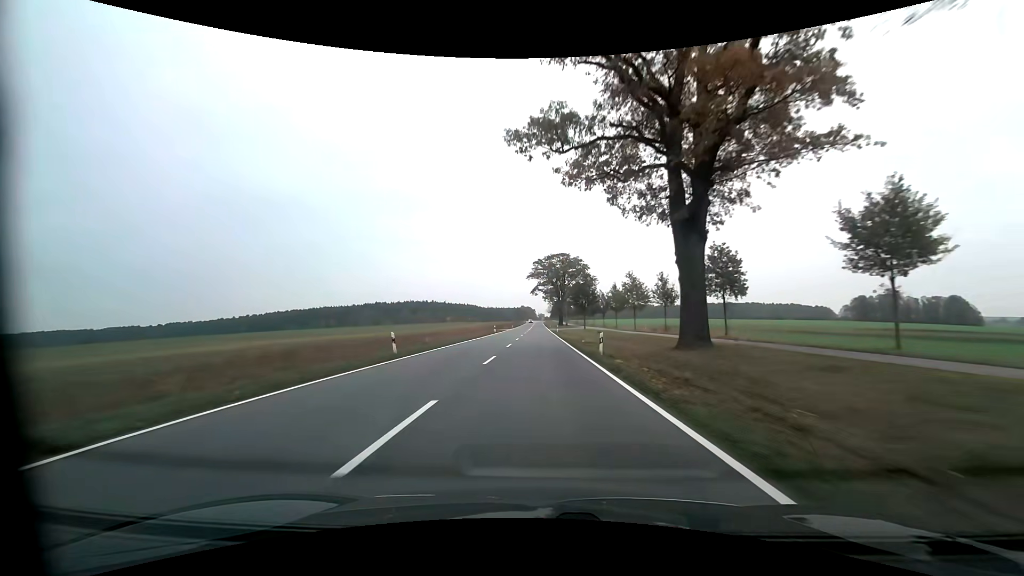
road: primary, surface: asphalt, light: Day
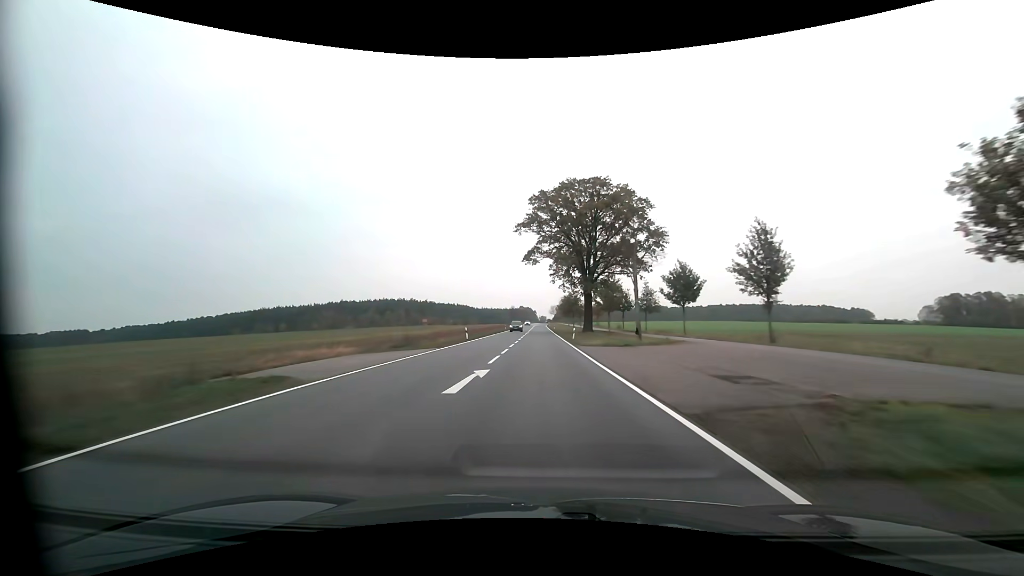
(-0.1, +78.9) m; 0°
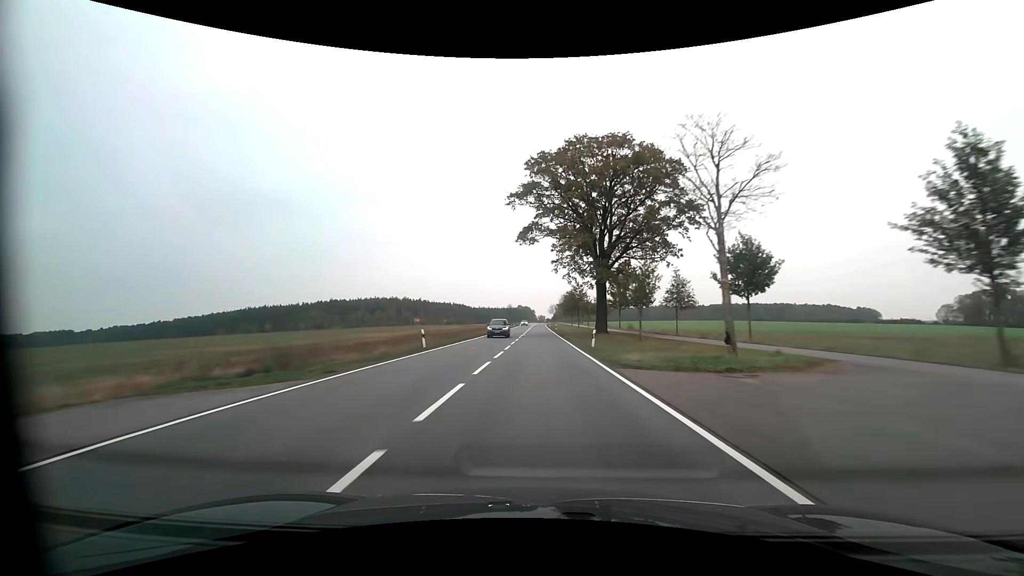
(0.0, +15.7) m; 0°
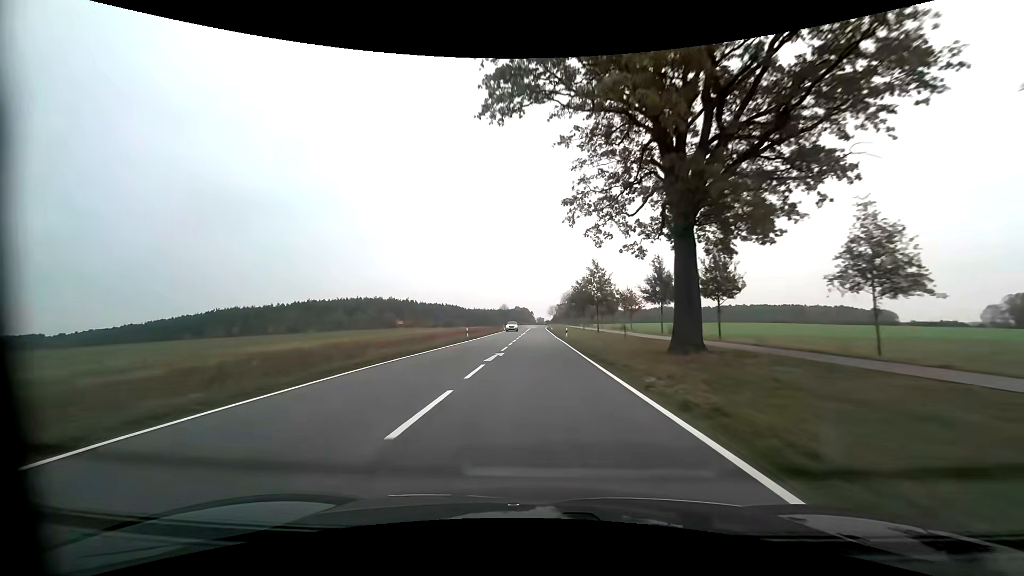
(+0.1, +31.1) m; 0°
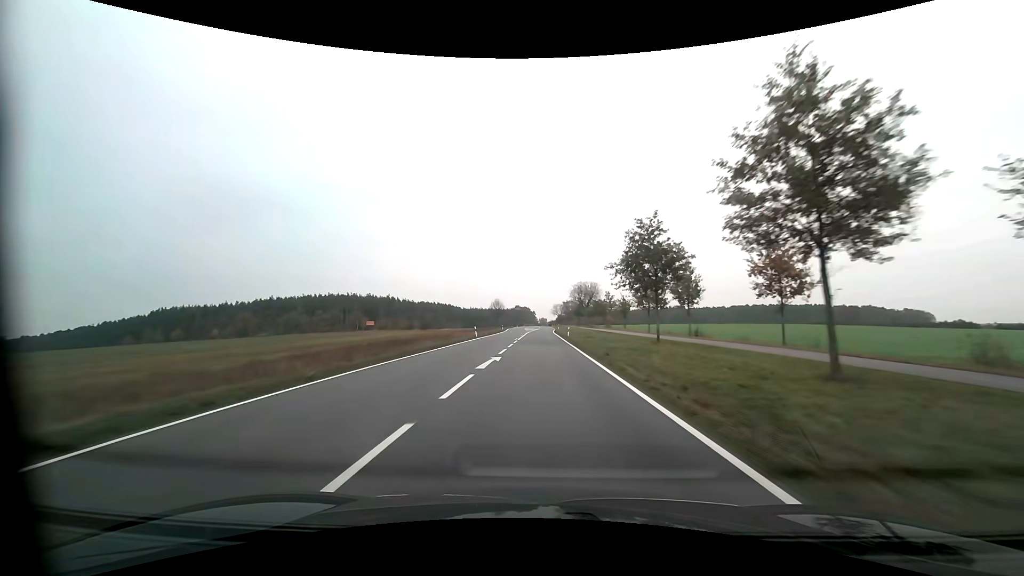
(0.0, +46.2) m; 0°
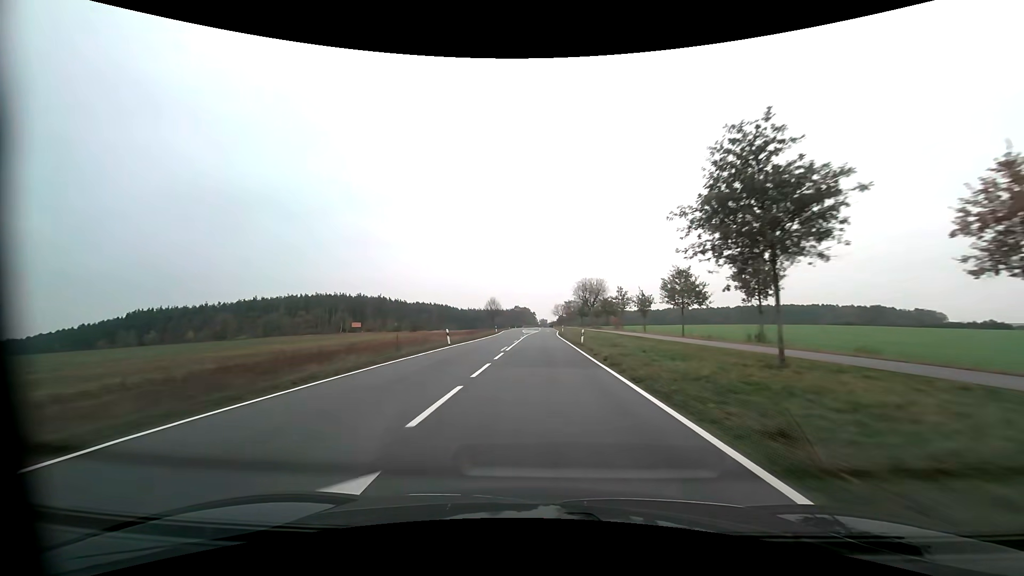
(0.0, +15.3) m; 0°
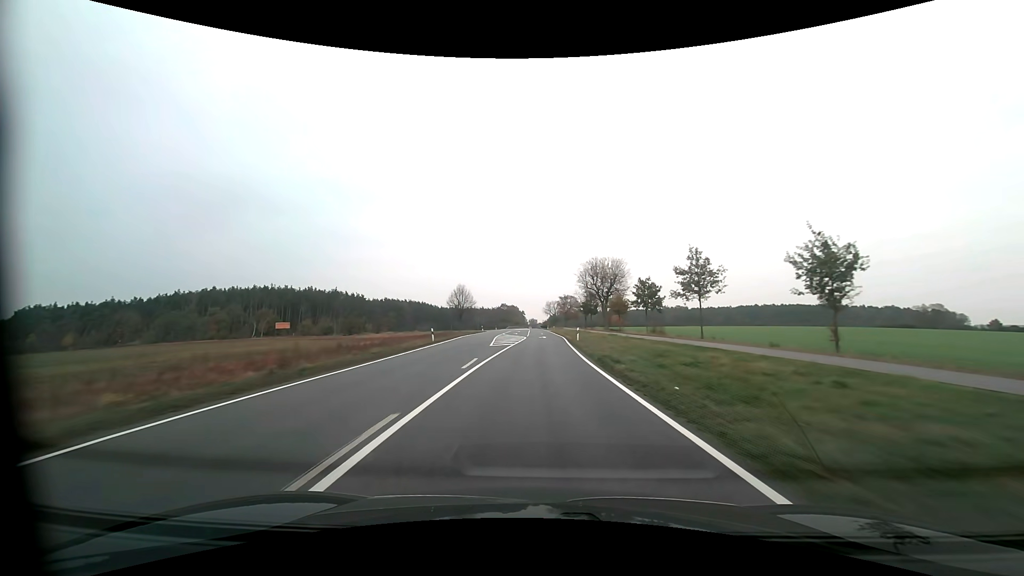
(+0.2, +45.3) m; +1°
(0, +10) (0, +20) (0, +30) (0, +40) (0, +50) (0, +60) (0, +70) (0, +80) (0, +90) (0, +100) m
